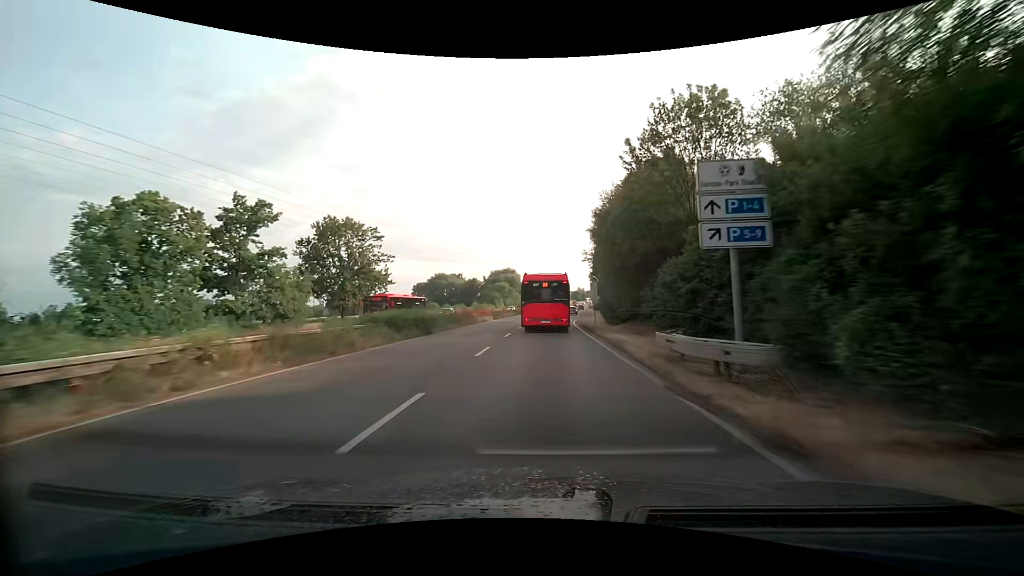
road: trunk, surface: asphalt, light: Day
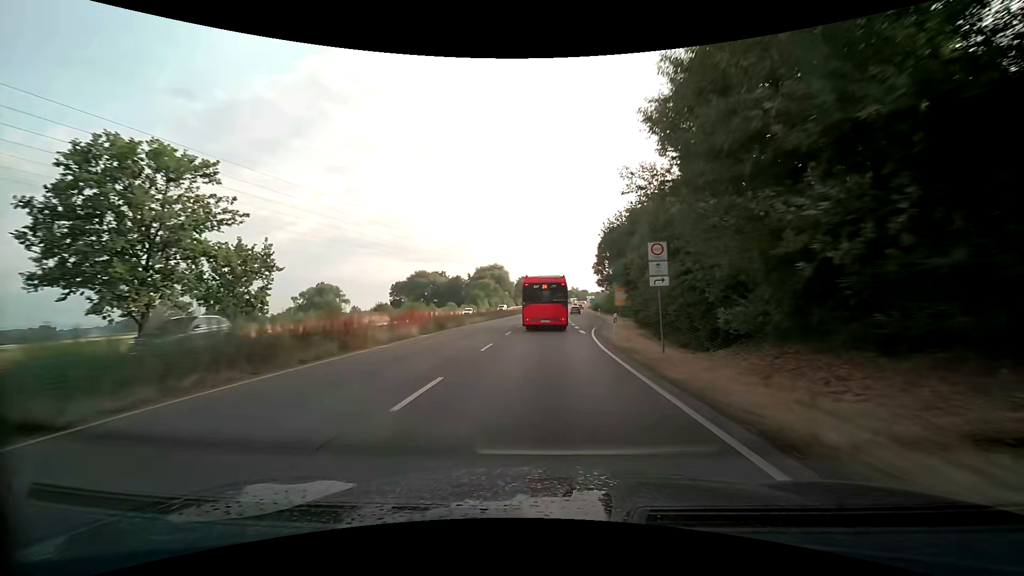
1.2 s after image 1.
(+0.2, +25.1) m; +1°
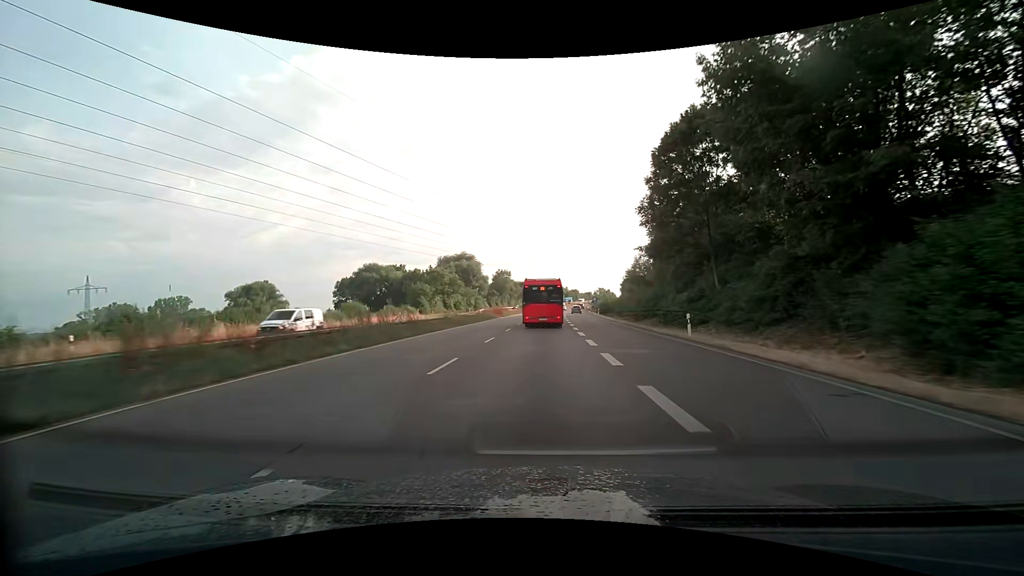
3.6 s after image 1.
(+0.8, +50.5) m; +2°
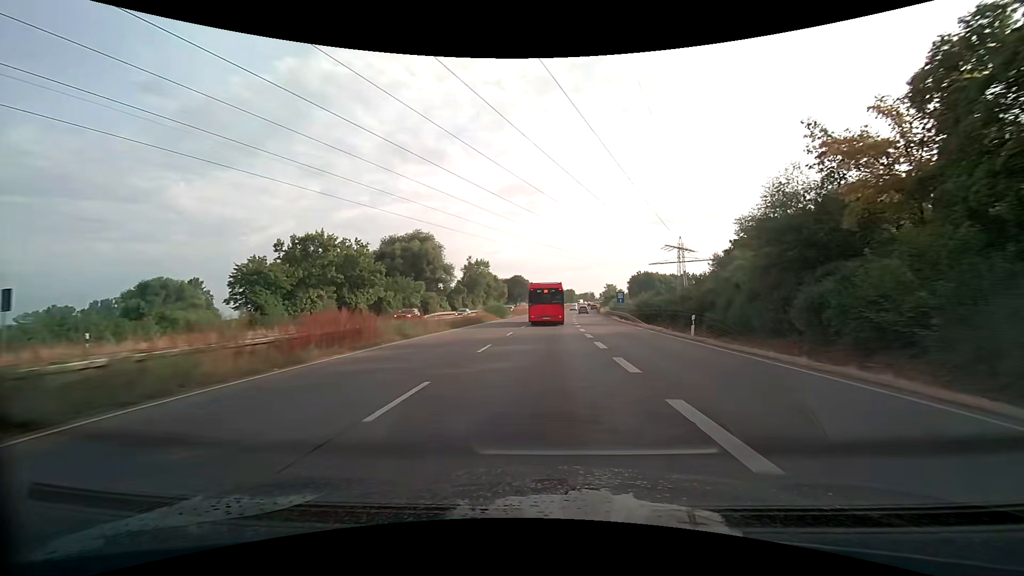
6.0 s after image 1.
(+0.5, +49.3) m; +1°
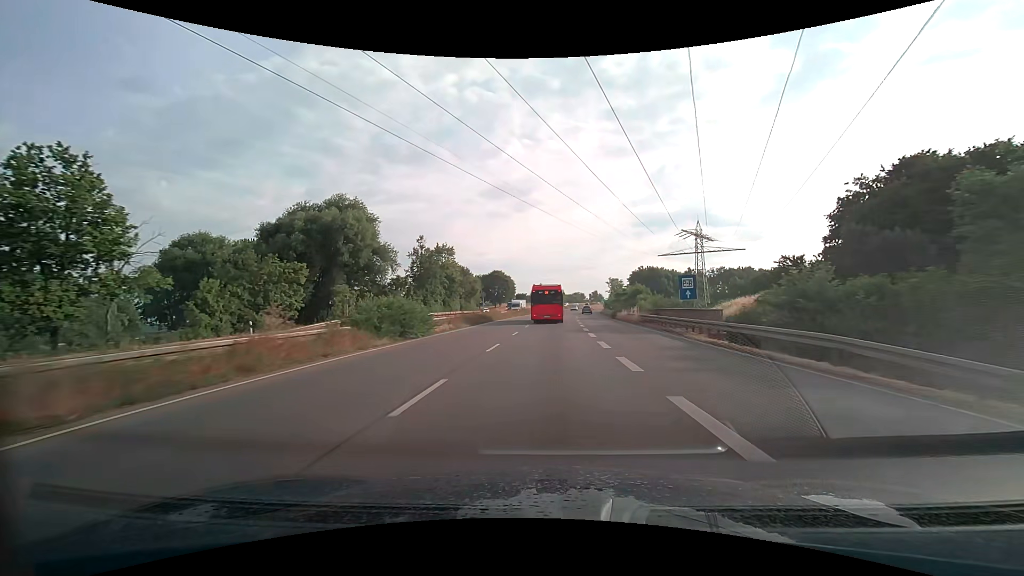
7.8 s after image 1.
(+0.5, +35.7) m; +1°
(0, +10) (0, +20) (0, +30) (+1, +40) (+1, +50) (+2, +60) (+3, +70) (+3, +80) (+4, +90) (+5, +100) m
